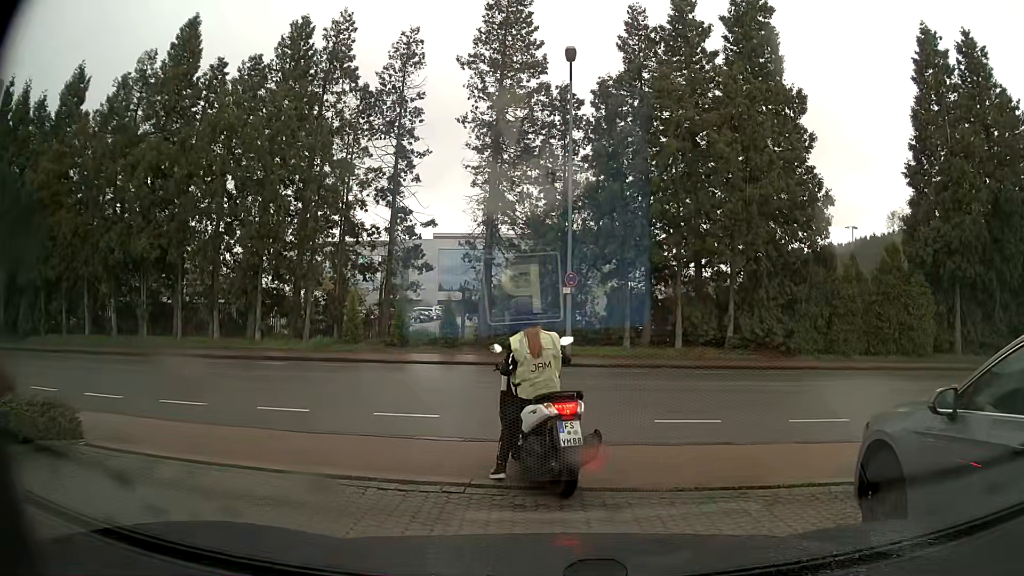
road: service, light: Day
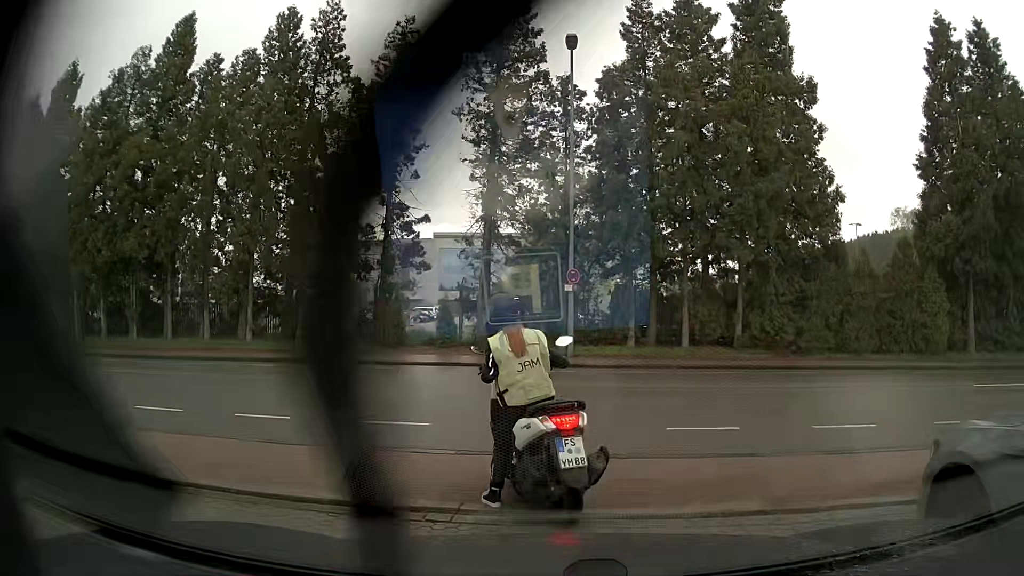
(0.0, +0.8) m; +1°
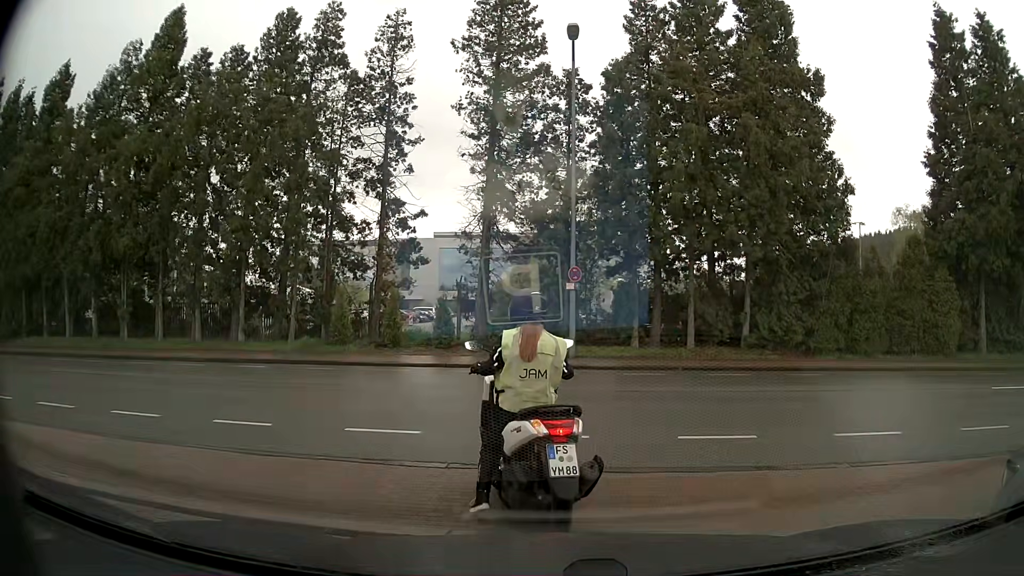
(0.0, +0.7) m; 0°
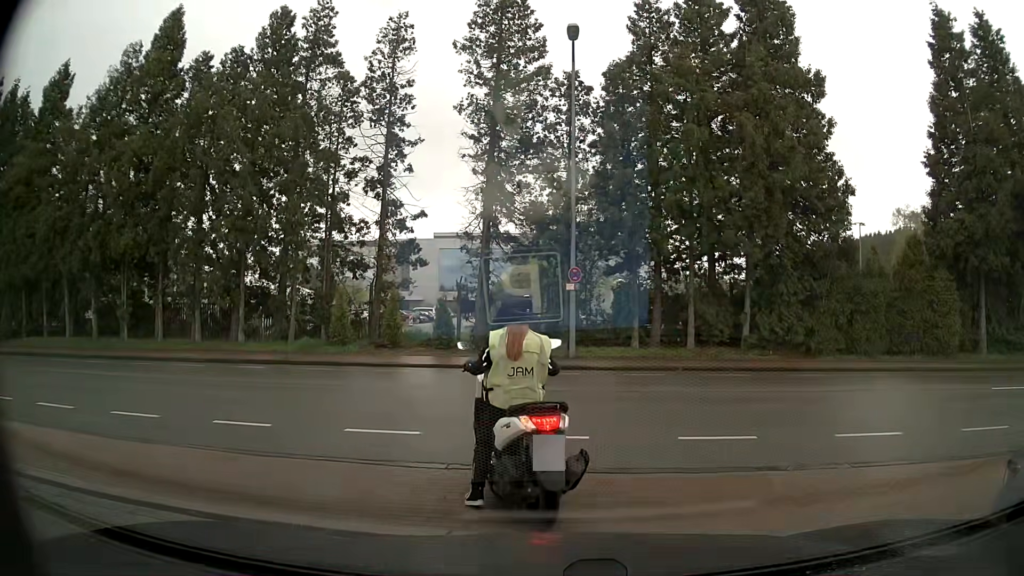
(0.0, 0.0) m; 0°
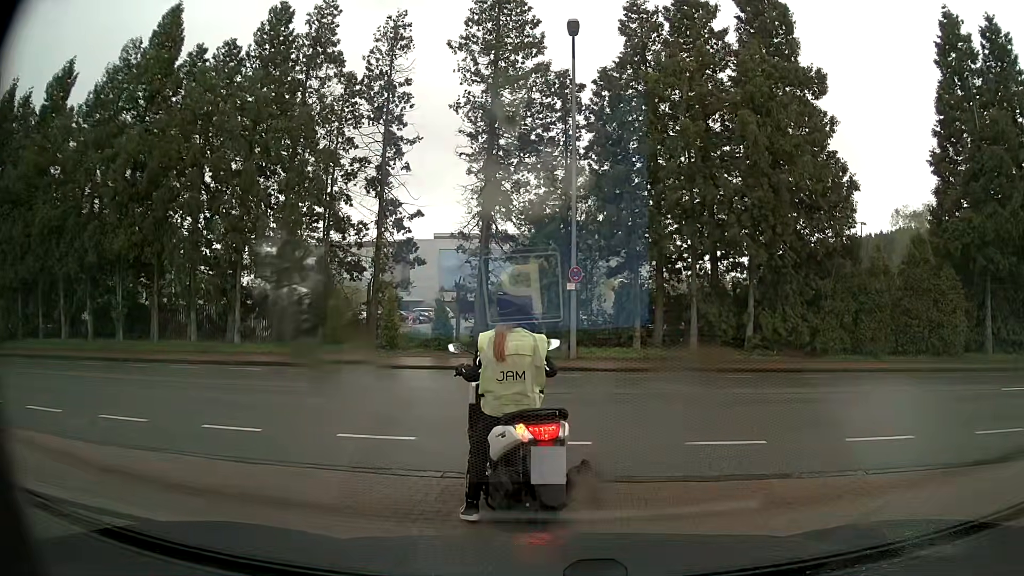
(0.0, +0.3) m; 0°
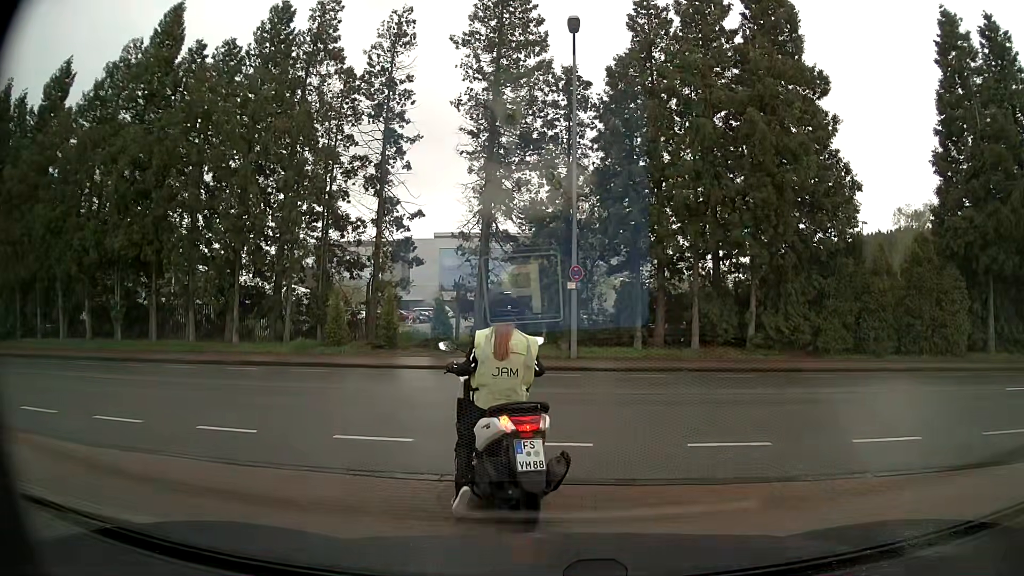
(0.0, +0.2) m; 0°
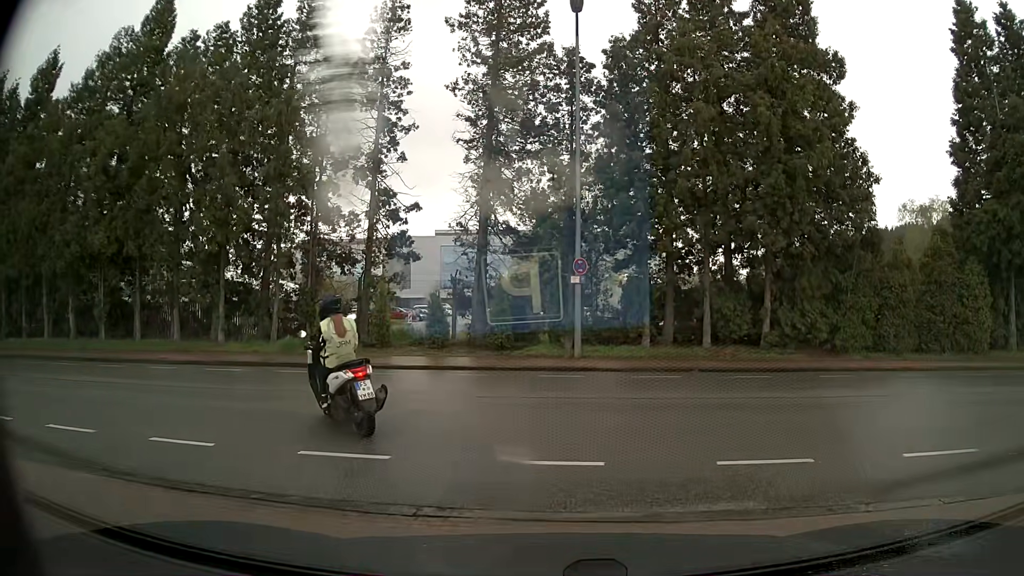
(0.0, +1.3) m; 0°
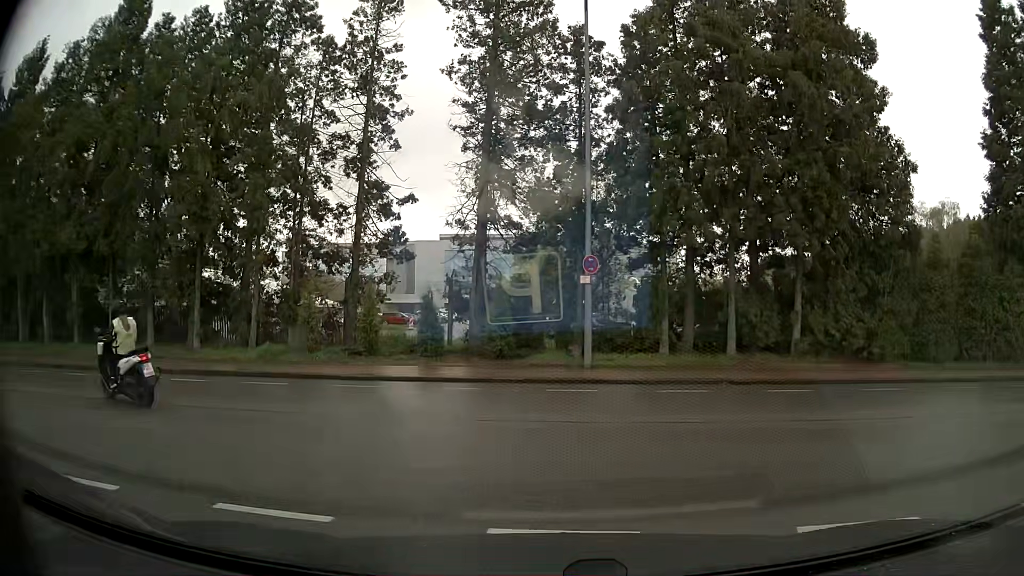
(-0.1, +2.0) m; -1°
